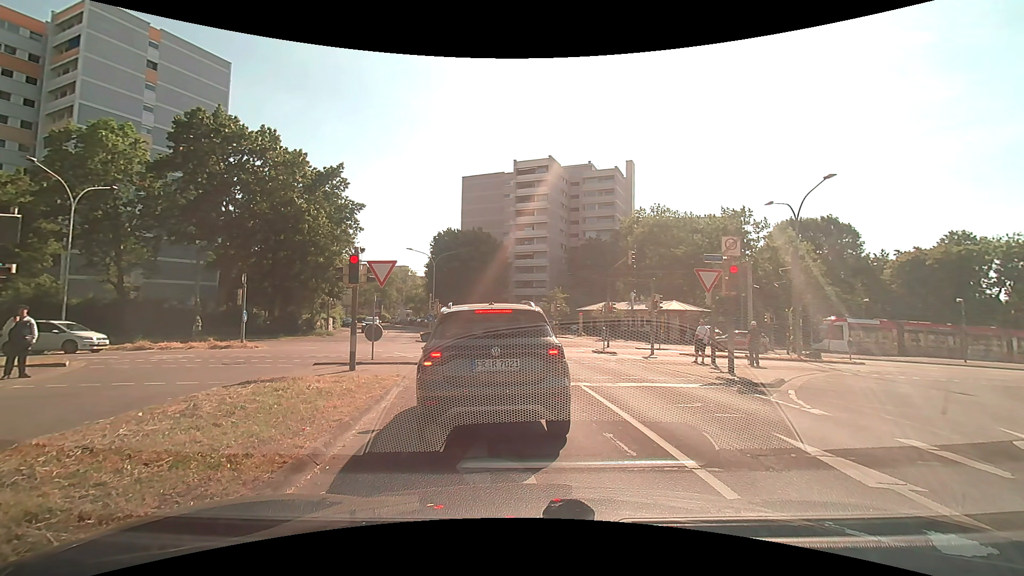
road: residential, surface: asphalt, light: Day
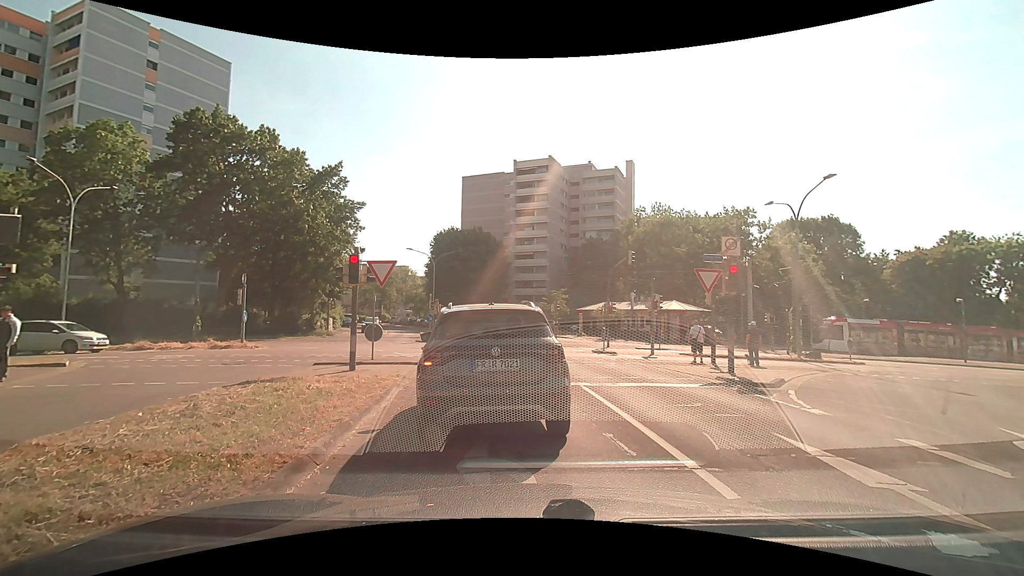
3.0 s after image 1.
(0.0, 0.0) m; 0°
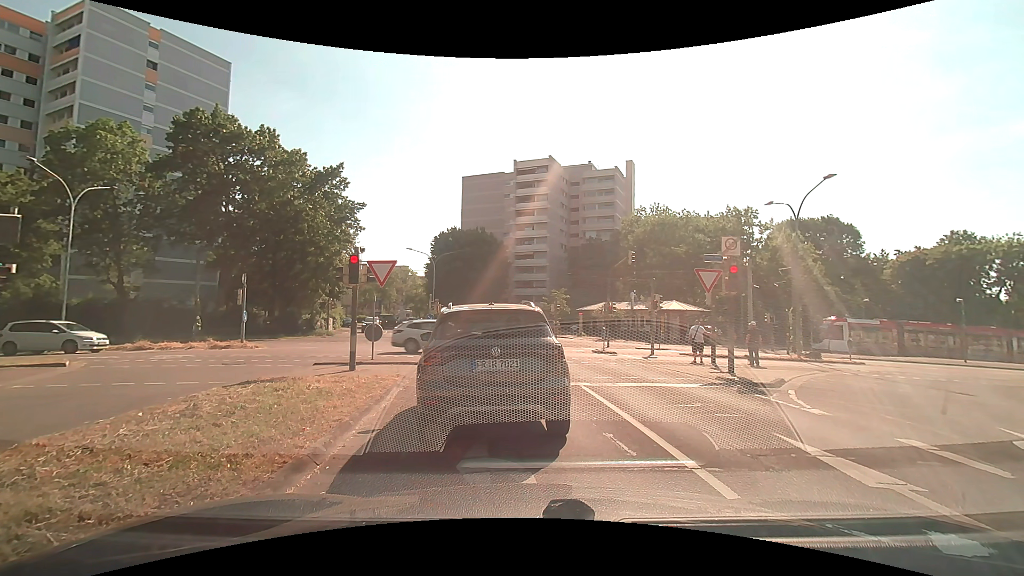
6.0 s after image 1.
(0.0, 0.0) m; 0°
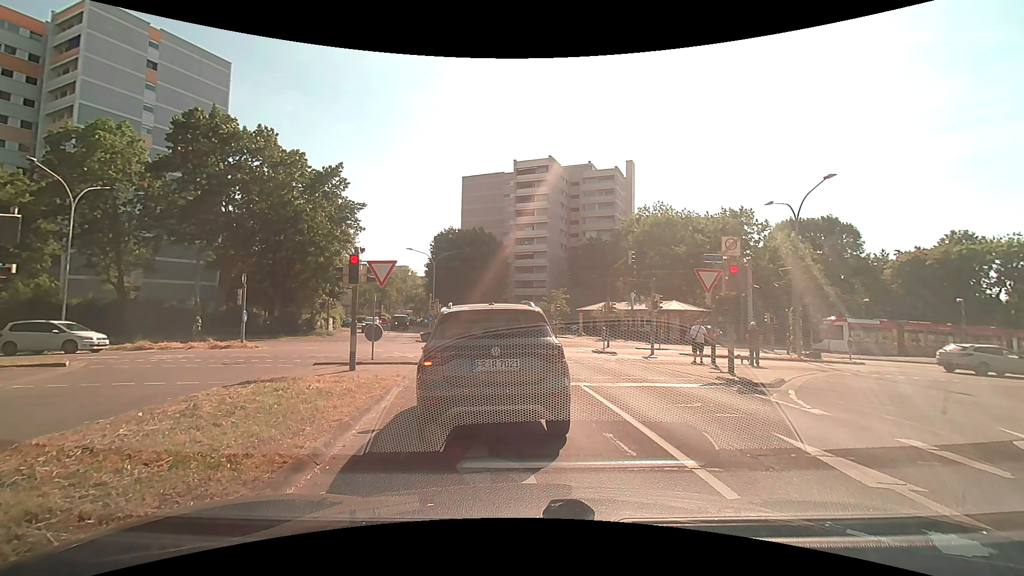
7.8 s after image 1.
(0.0, 0.0) m; 0°
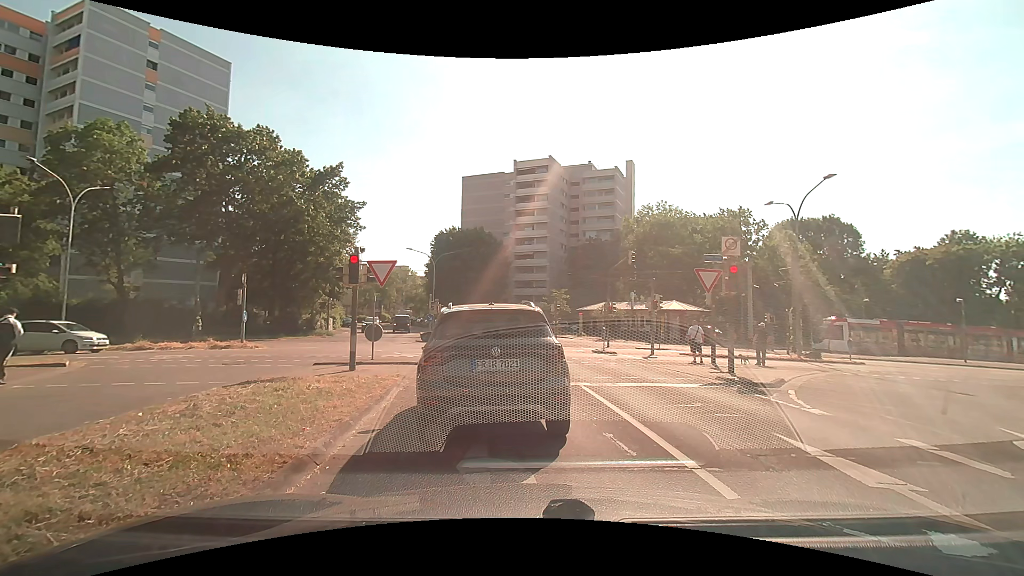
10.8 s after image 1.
(0.0, 0.0) m; 0°
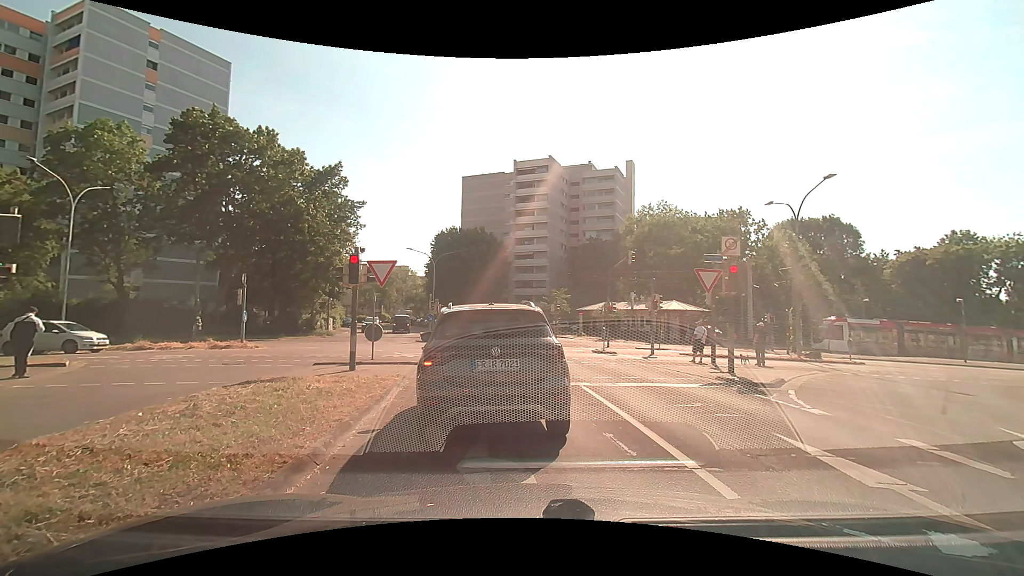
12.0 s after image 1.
(0.0, 0.0) m; 0°
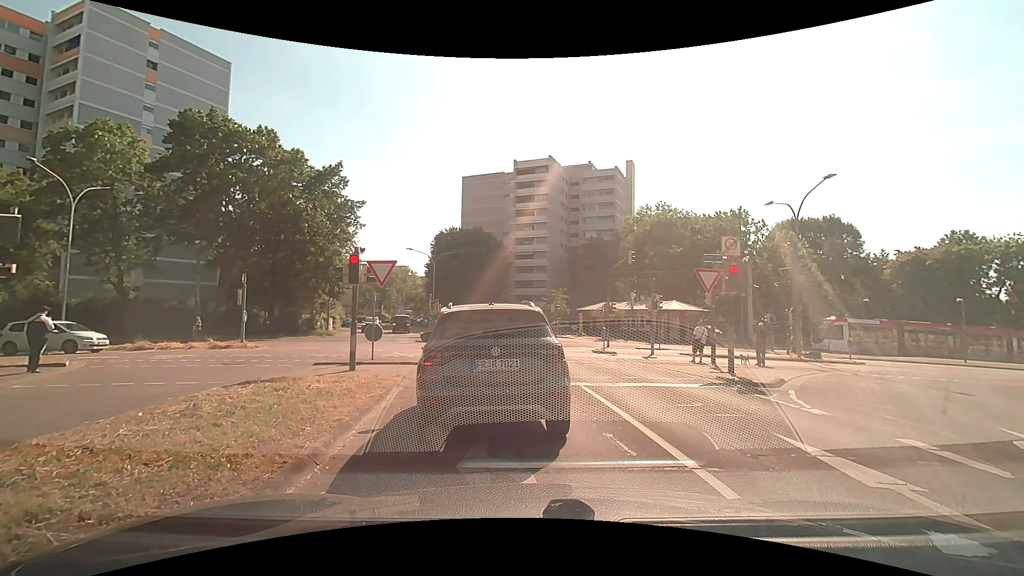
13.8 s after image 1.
(0.0, 0.0) m; 0°
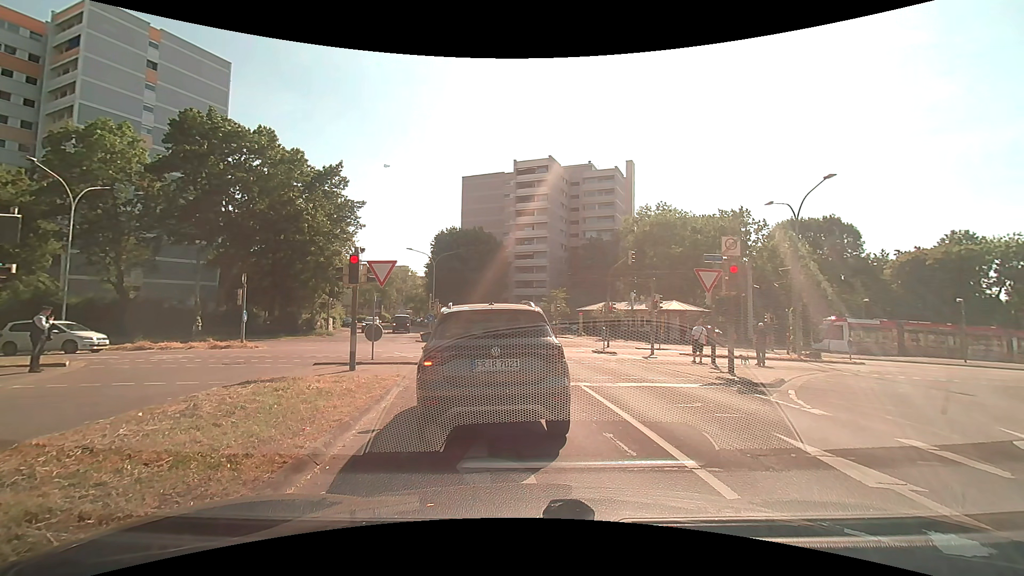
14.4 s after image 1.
(0.0, 0.0) m; 0°
